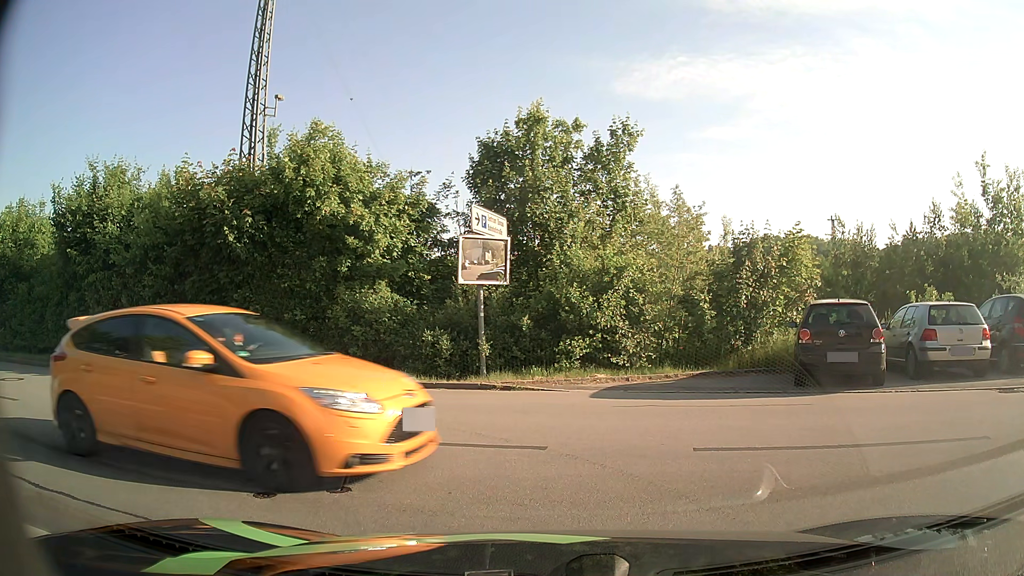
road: residential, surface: asphalt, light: Day
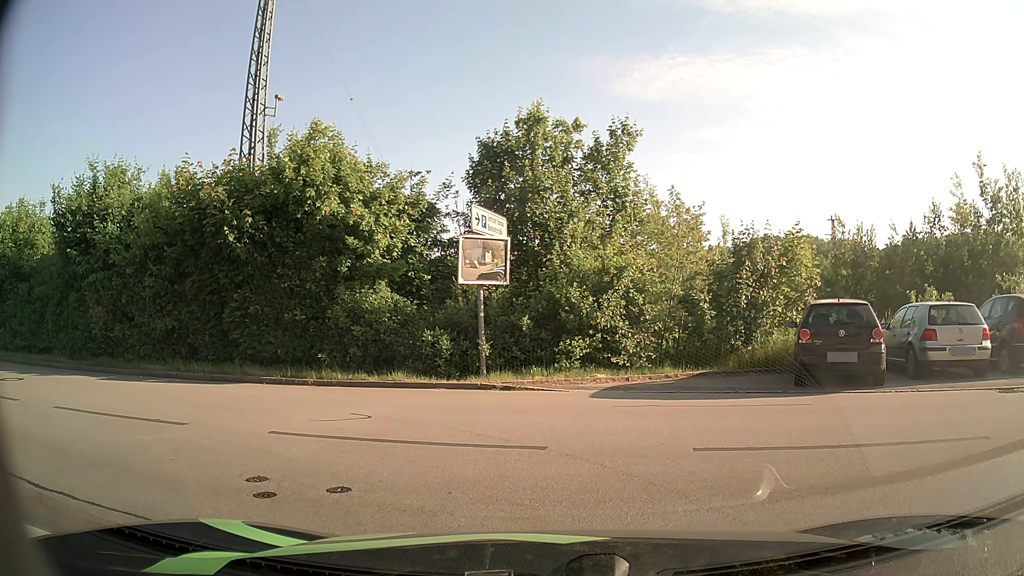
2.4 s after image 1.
(0.0, 0.0) m; 0°
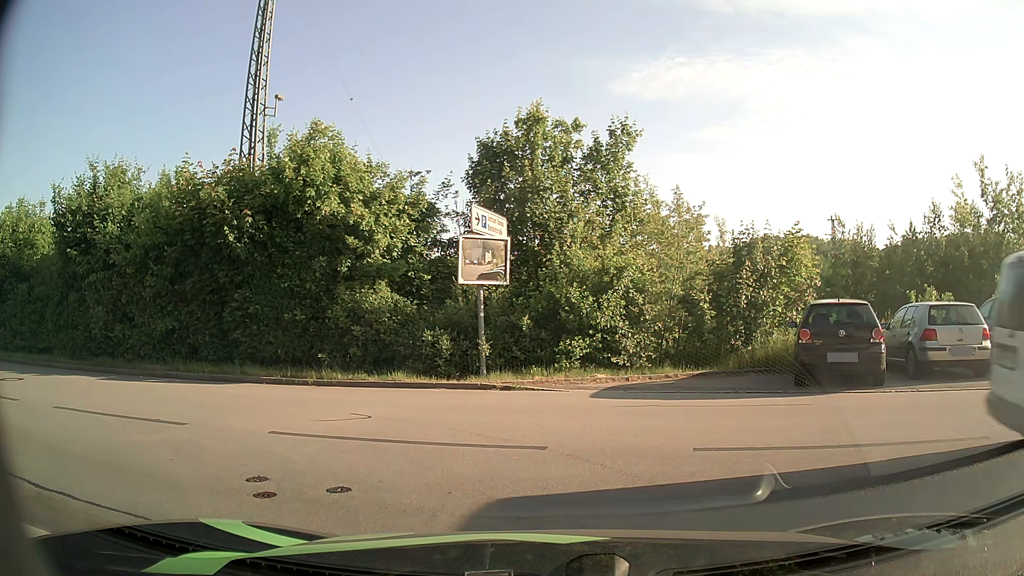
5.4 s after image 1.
(0.0, 0.0) m; 0°
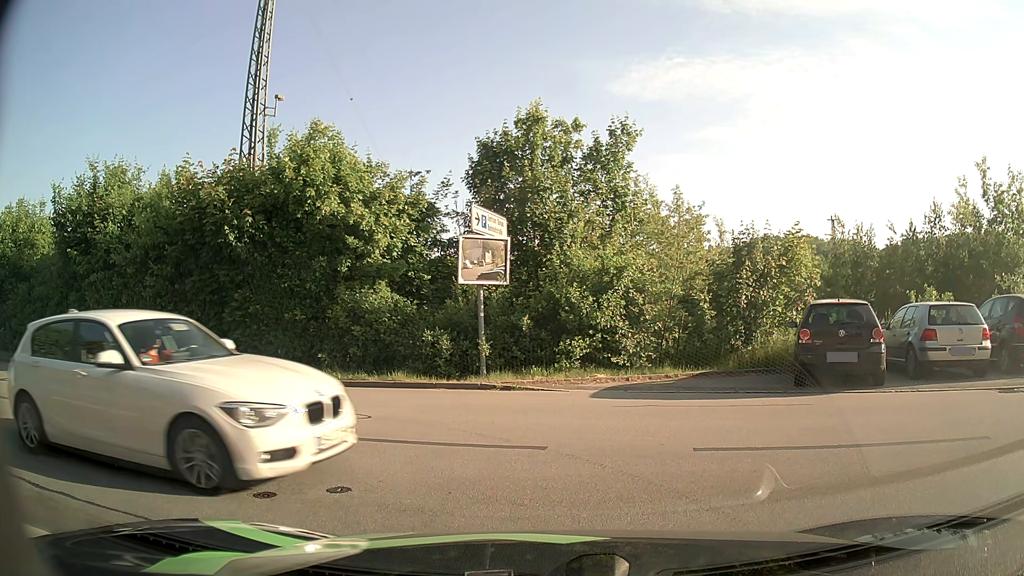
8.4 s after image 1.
(0.0, 0.0) m; 0°
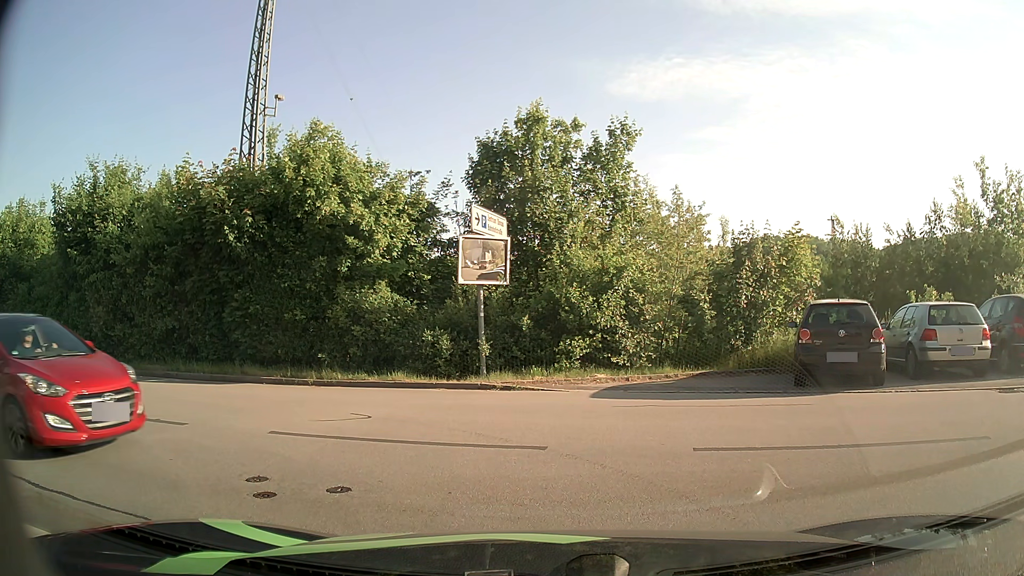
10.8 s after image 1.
(0.0, 0.0) m; 0°
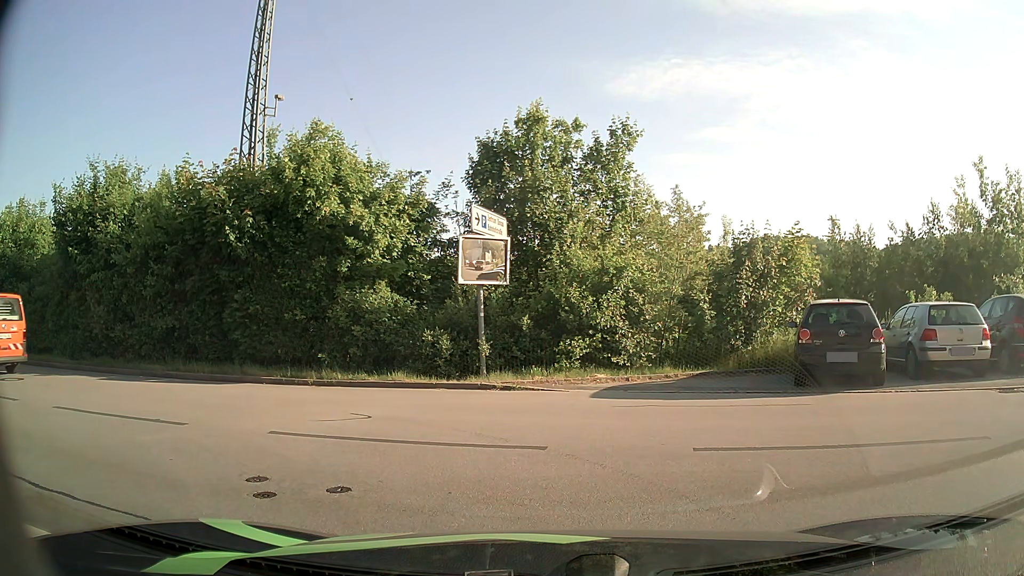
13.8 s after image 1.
(0.0, 0.0) m; 0°
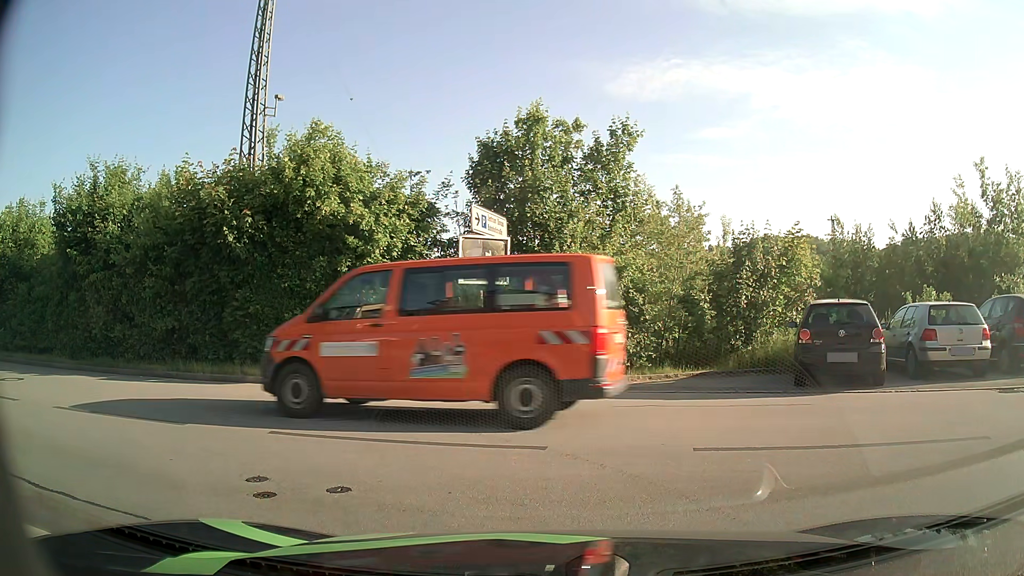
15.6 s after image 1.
(0.0, 0.0) m; 0°
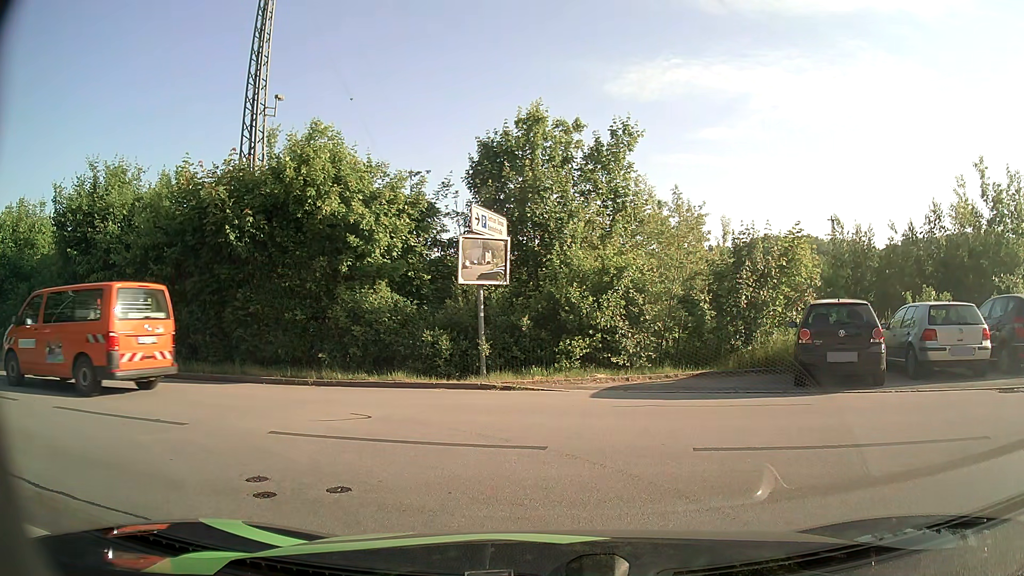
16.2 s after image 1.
(0.0, 0.0) m; 0°
